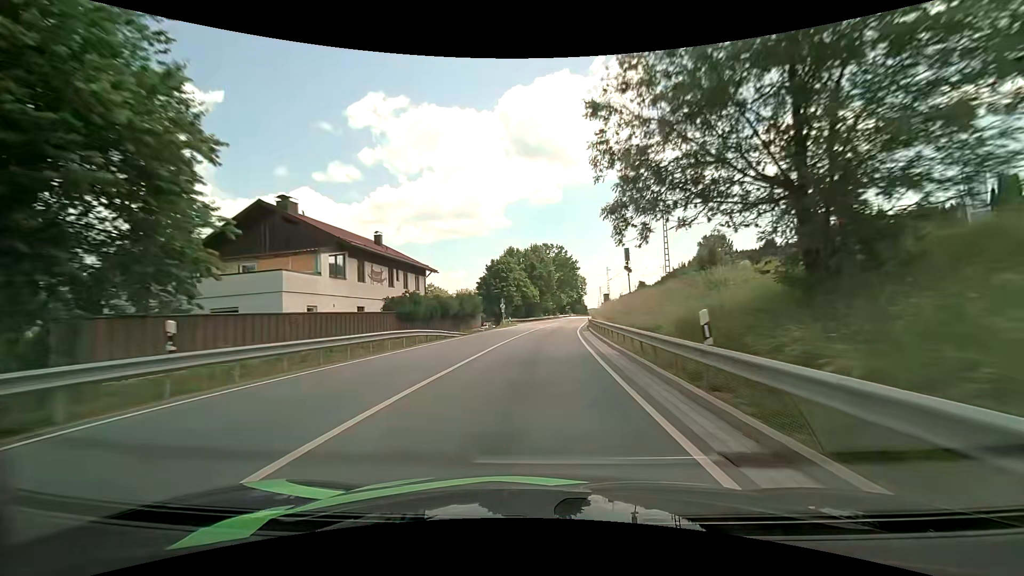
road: primary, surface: asphalt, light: Day
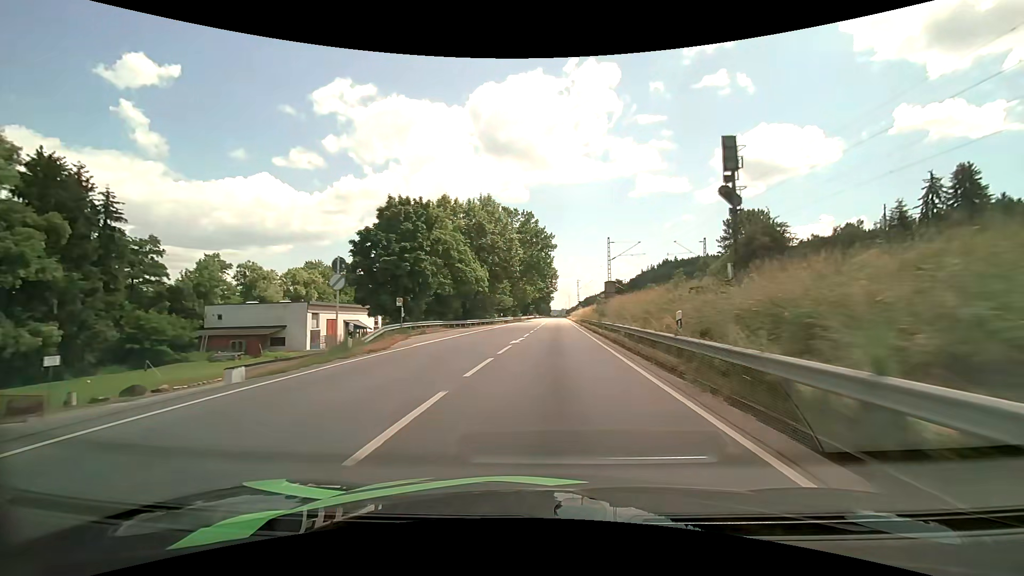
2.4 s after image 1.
(+1.3, +43.4) m; +4°
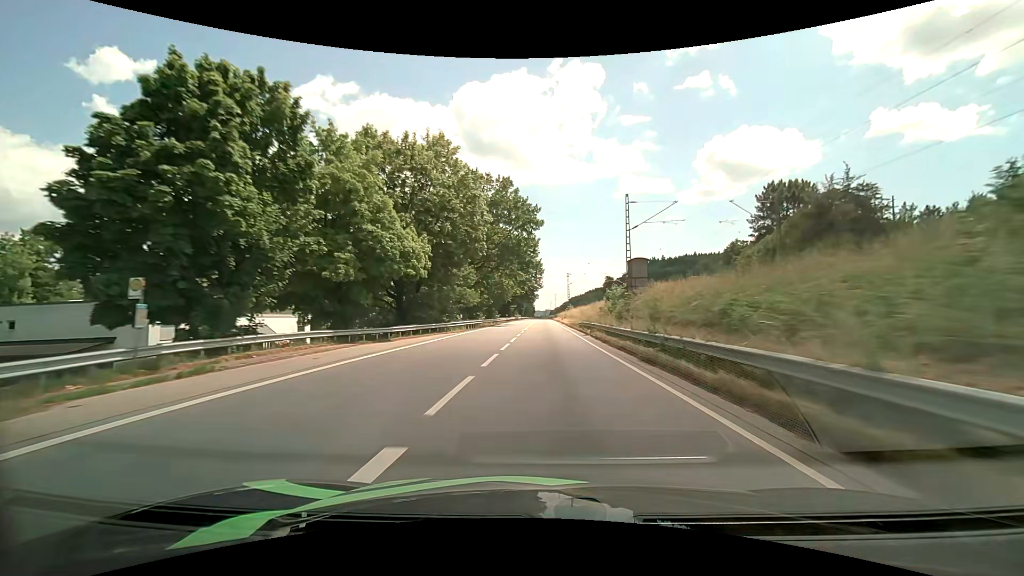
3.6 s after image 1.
(+0.4, +21.8) m; +2°
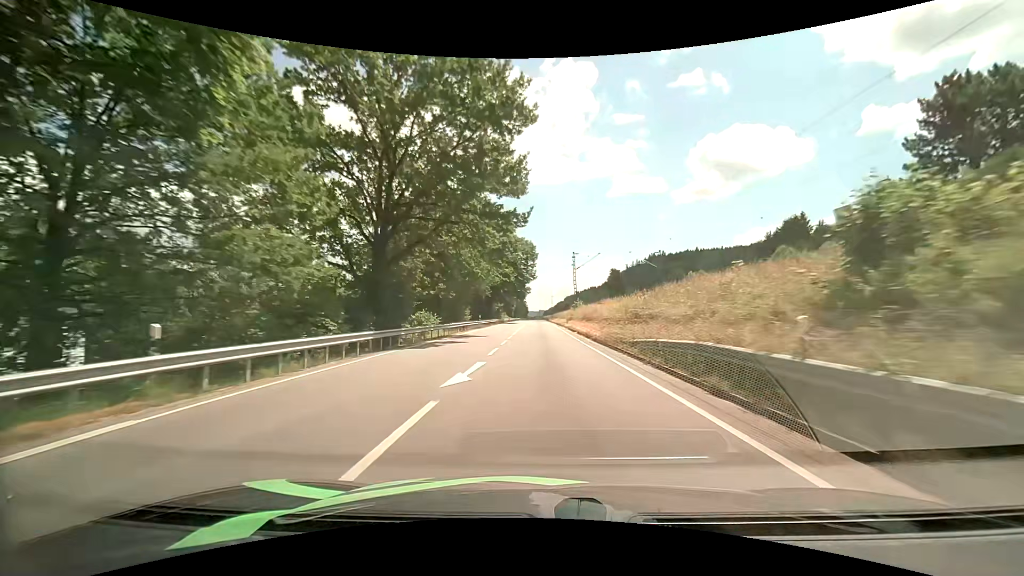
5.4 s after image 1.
(+0.3, +33.0) m; +1°
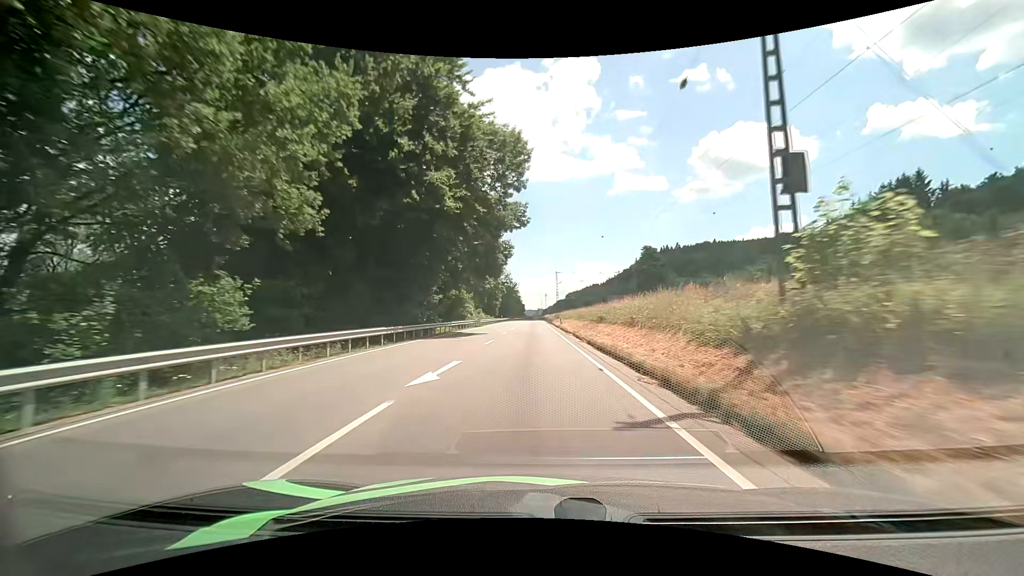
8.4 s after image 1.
(+0.4, +56.2) m; 0°
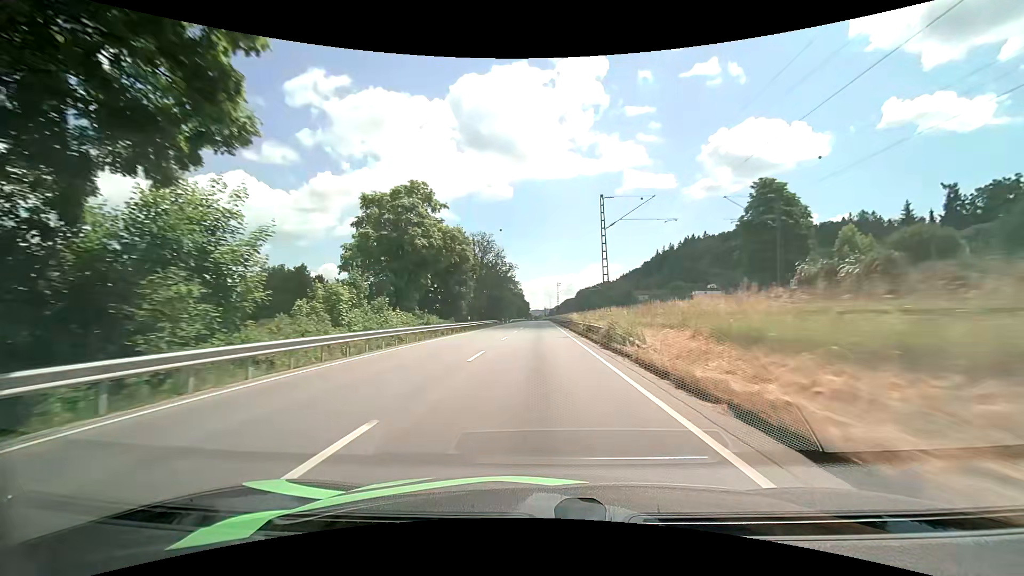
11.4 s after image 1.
(-0.5, +57.4) m; -1°
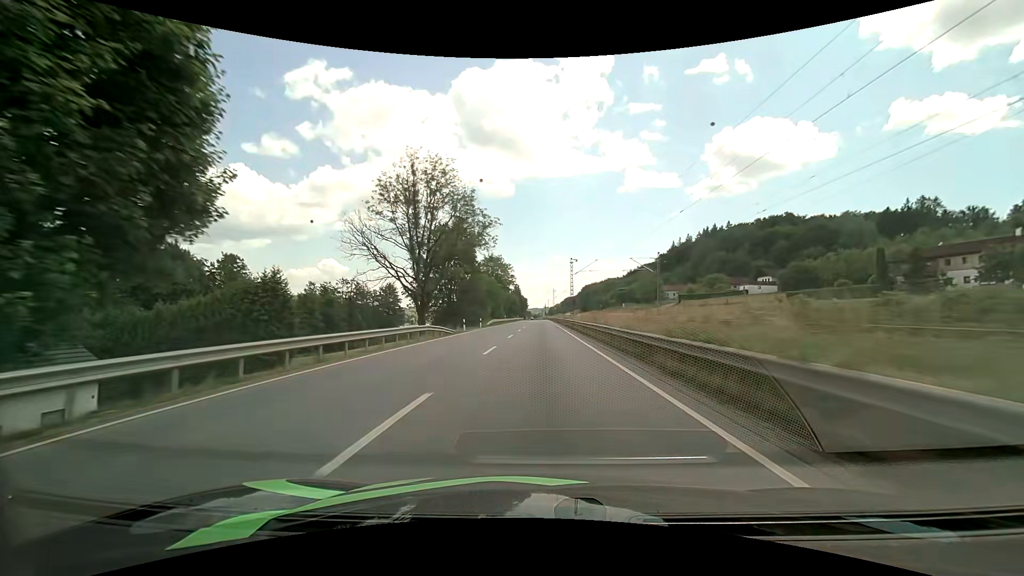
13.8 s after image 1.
(0.0, +47.0) m; +1°
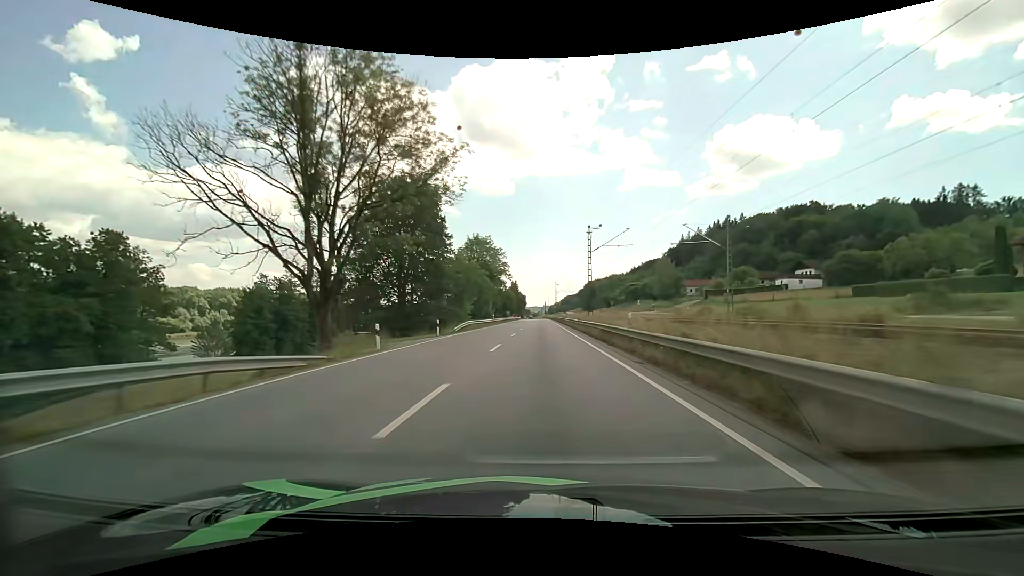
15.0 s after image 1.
(-0.2, +23.3) m; 0°
(0, +10) (0, +20) (0, +30) (0, +40) (0, +50) (0, +60) (0, +70) (0, +80) (0, +90) (0, +100) m
